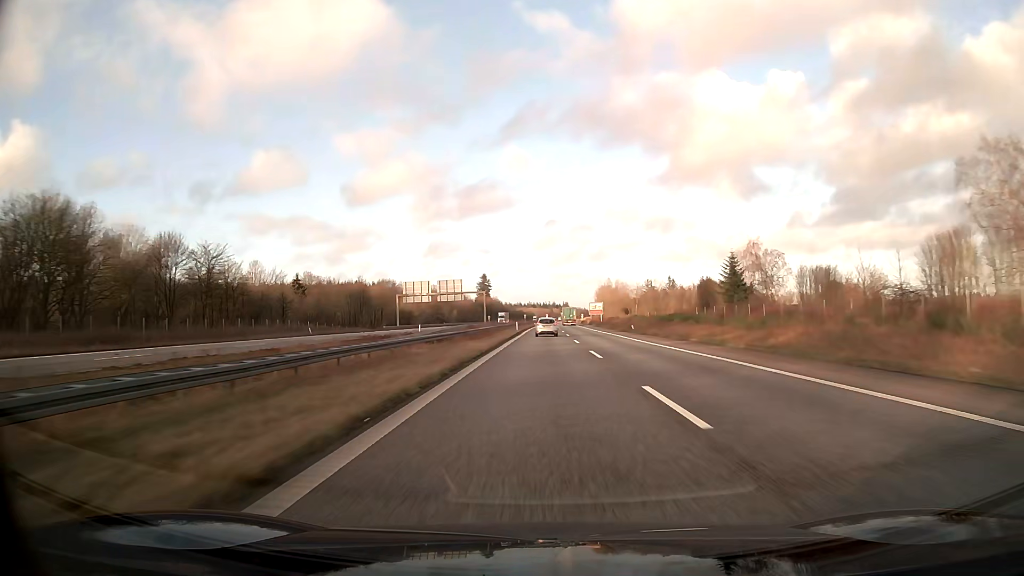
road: motorway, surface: asphalt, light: Day
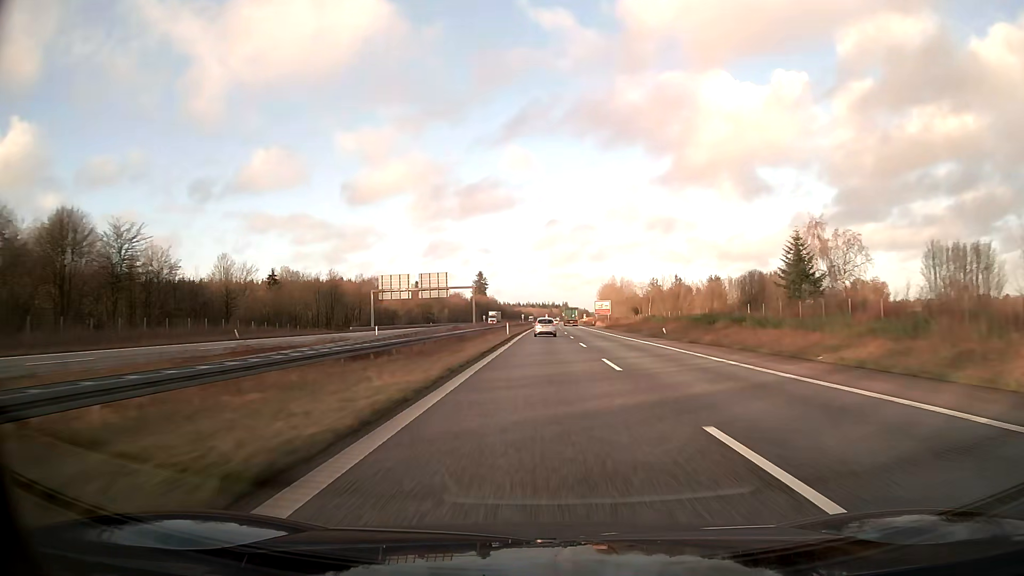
(0.0, +19.9) m; 0°
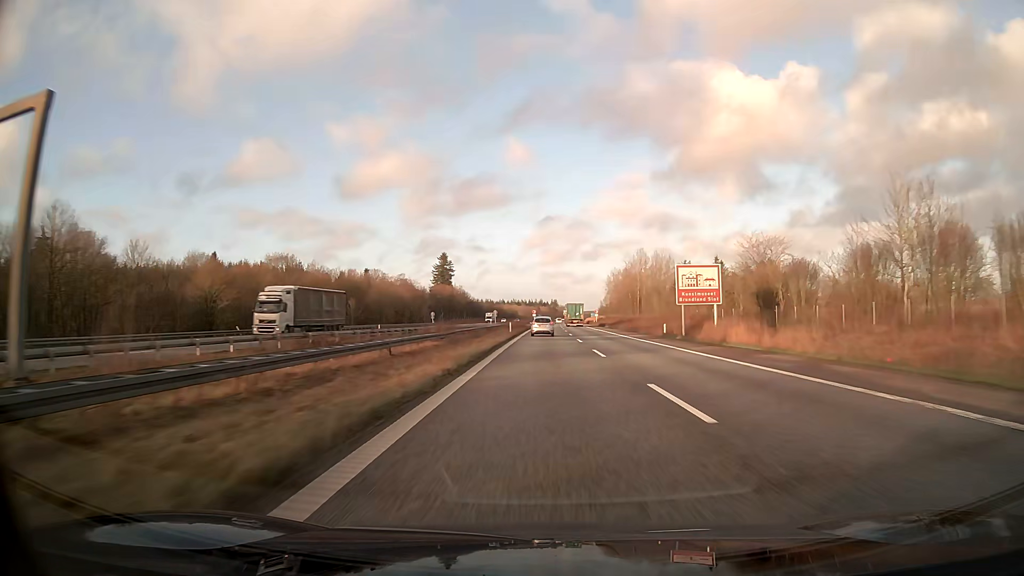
(+0.9, +99.4) m; +1°
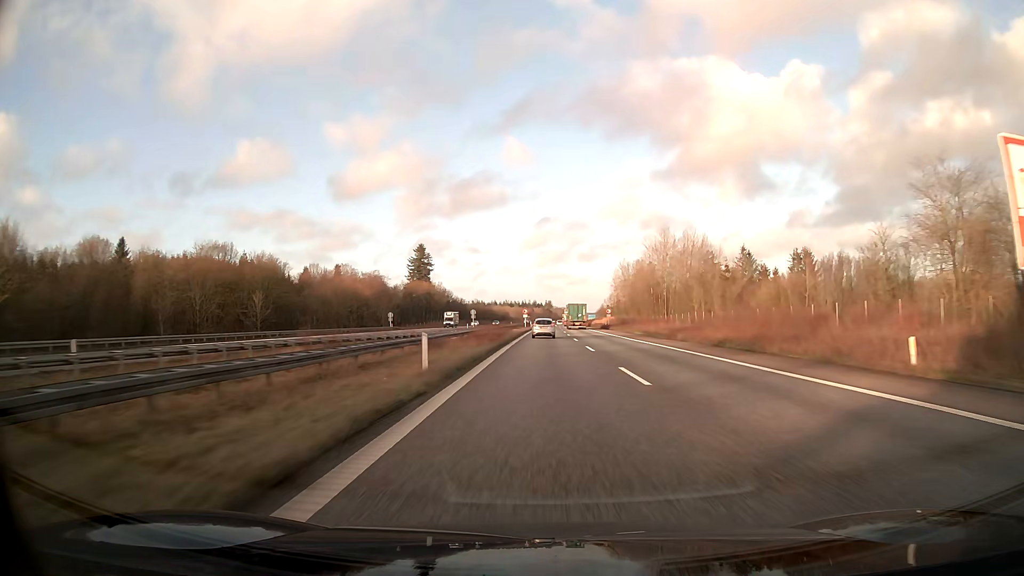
(+0.2, +39.7) m; +1°
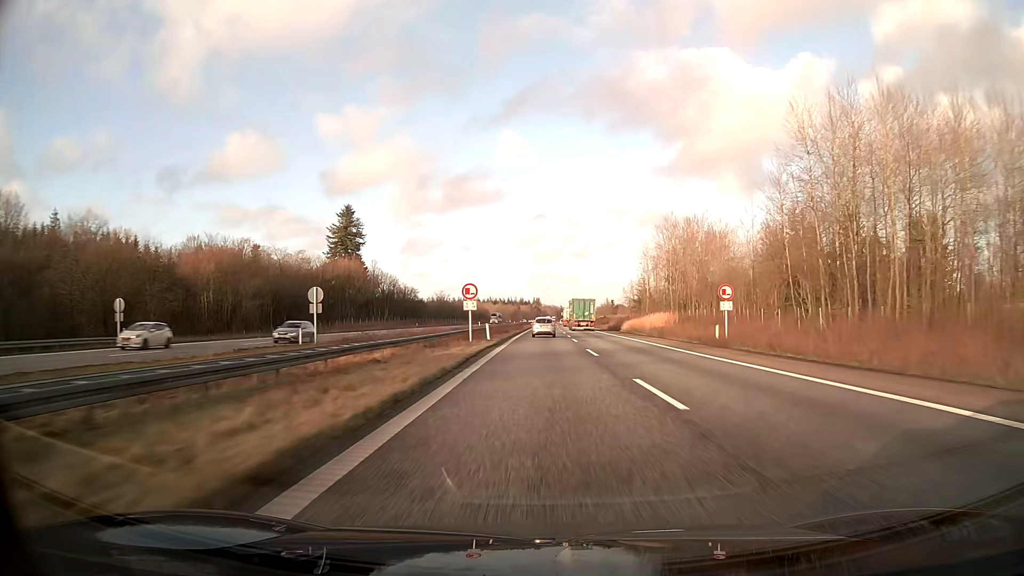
(+0.7, +79.2) m; +1°
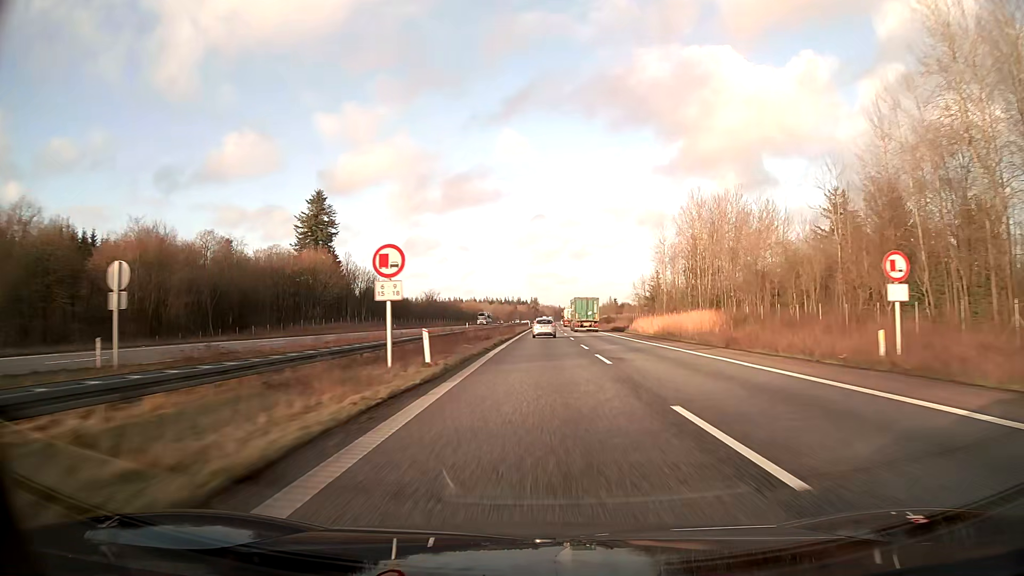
(0.0, +19.8) m; 0°
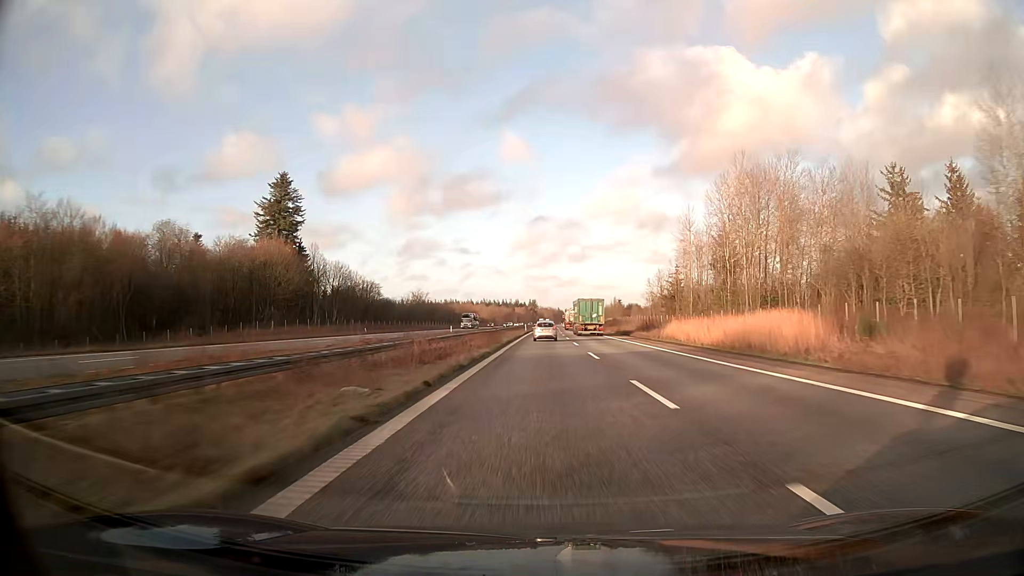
(0.0, +19.8) m; 0°
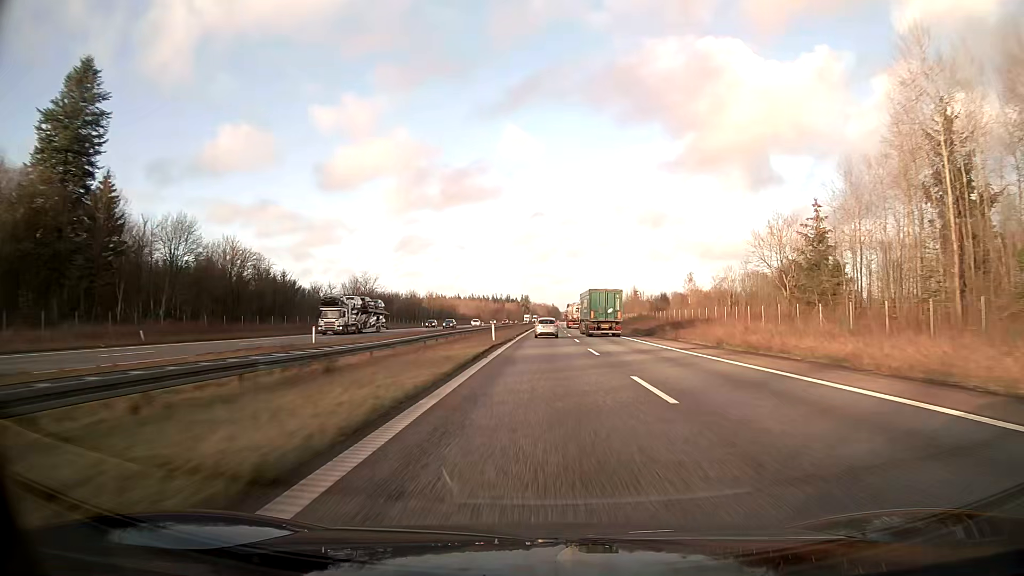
(+0.3, +59.3) m; +1°
(0, +10) (0, +20) (0, +30) (0, +40) (0, +50) (0, +60) (+1, +70) (+1, +80) (+1, +90) (+1, +100) m
